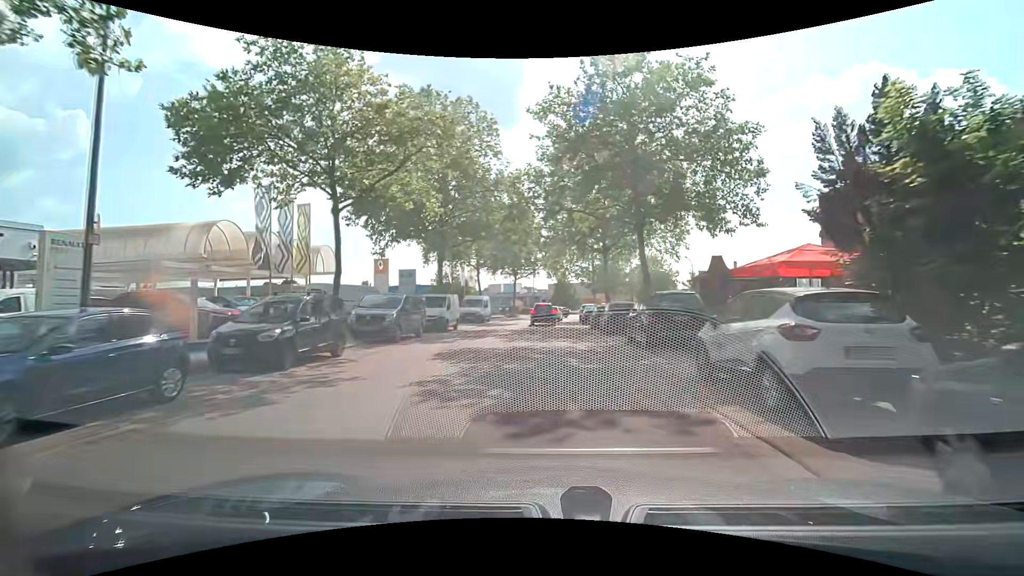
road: tertiary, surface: asphalt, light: Day
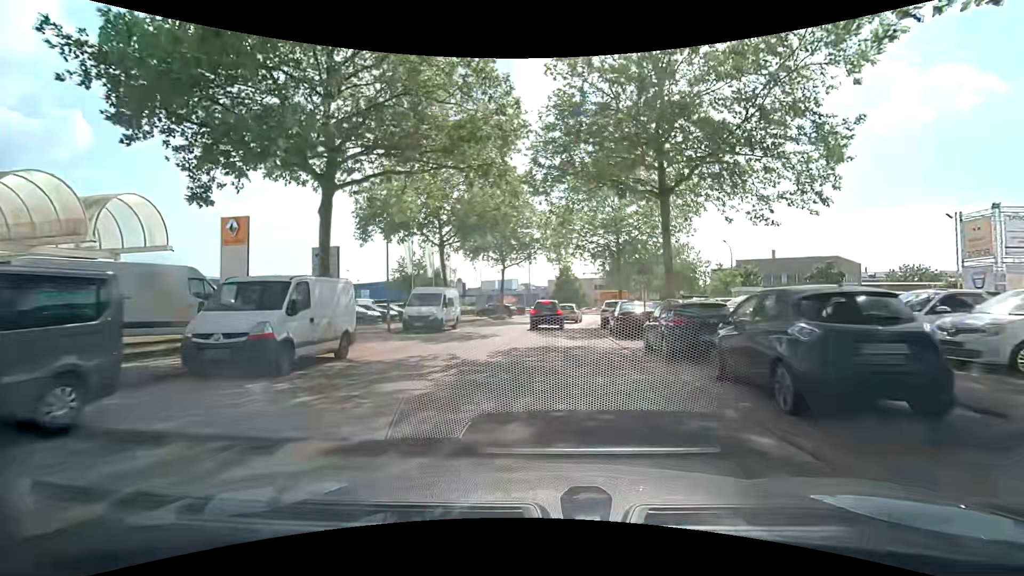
(+0.1, +17.3) m; +1°
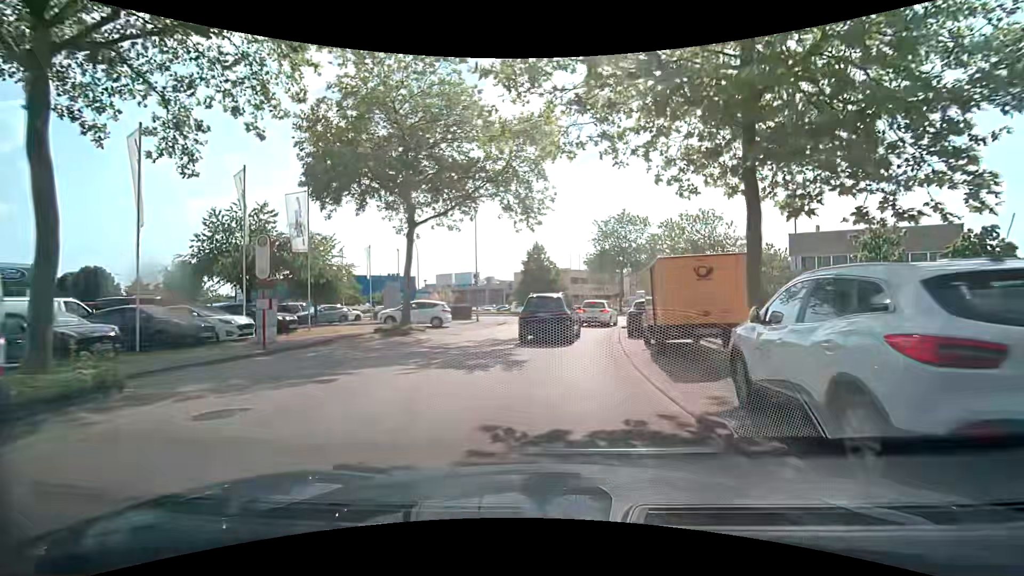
(+0.4, +24.3) m; +3°
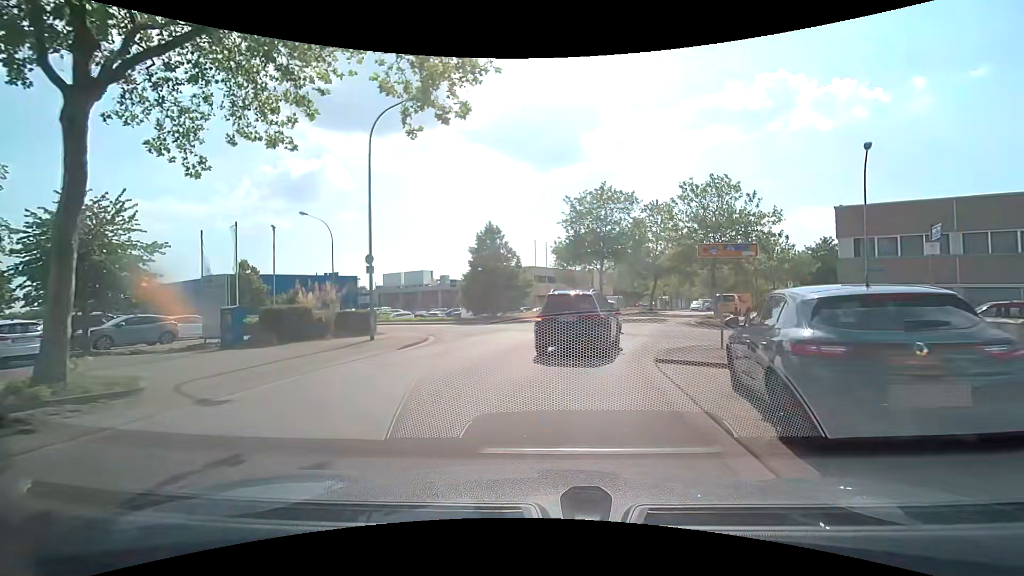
(+0.5, +14.5) m; +4°
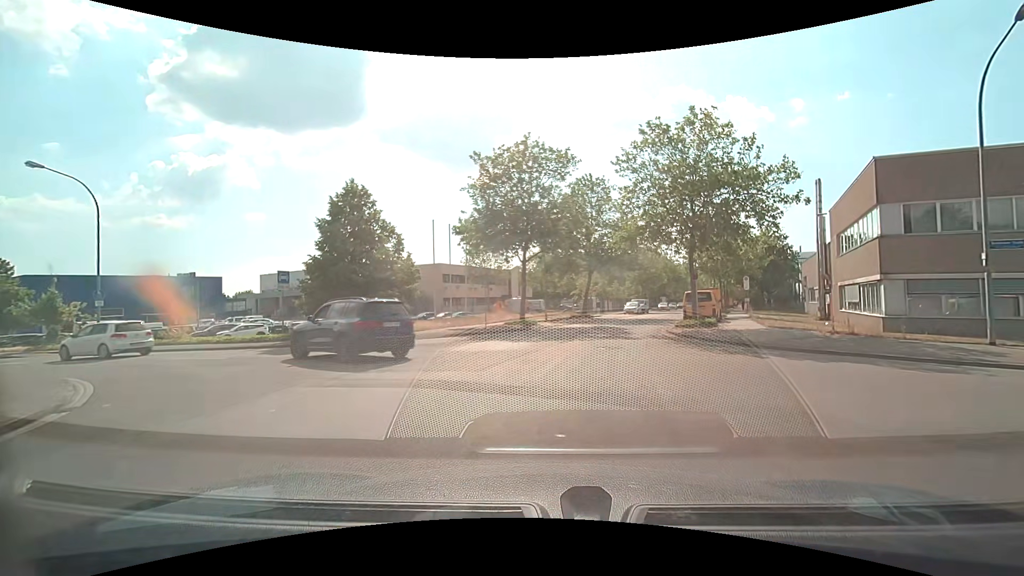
(+1.1, +14.5) m; +9°
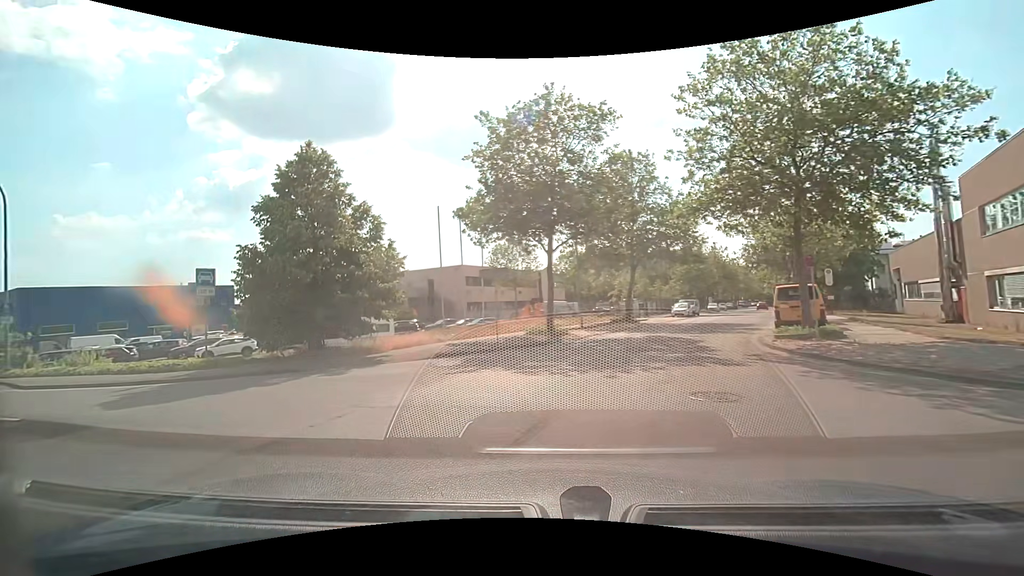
(+0.1, +7.7) m; -4°
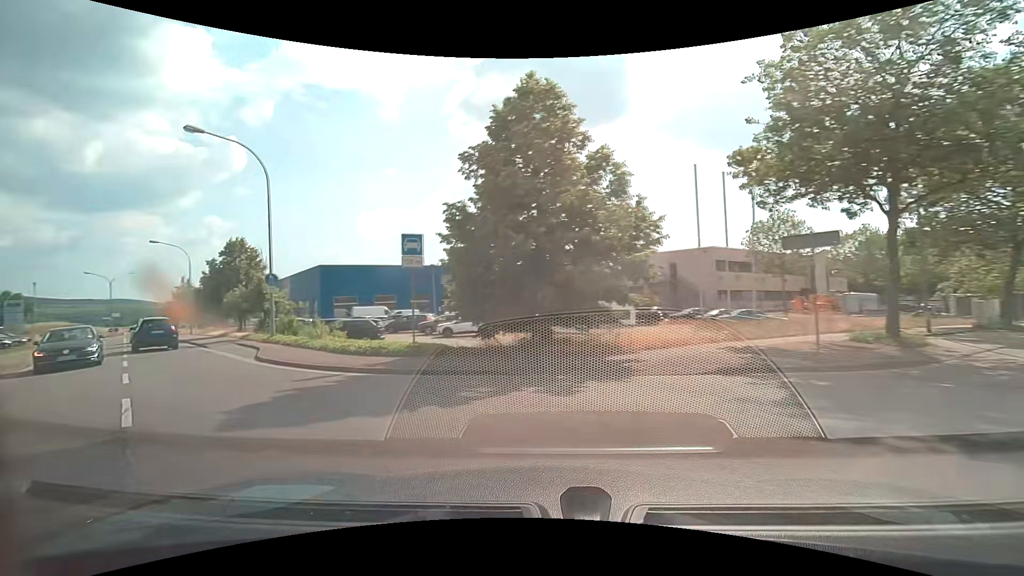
(-1.4, +5.7) m; -28°
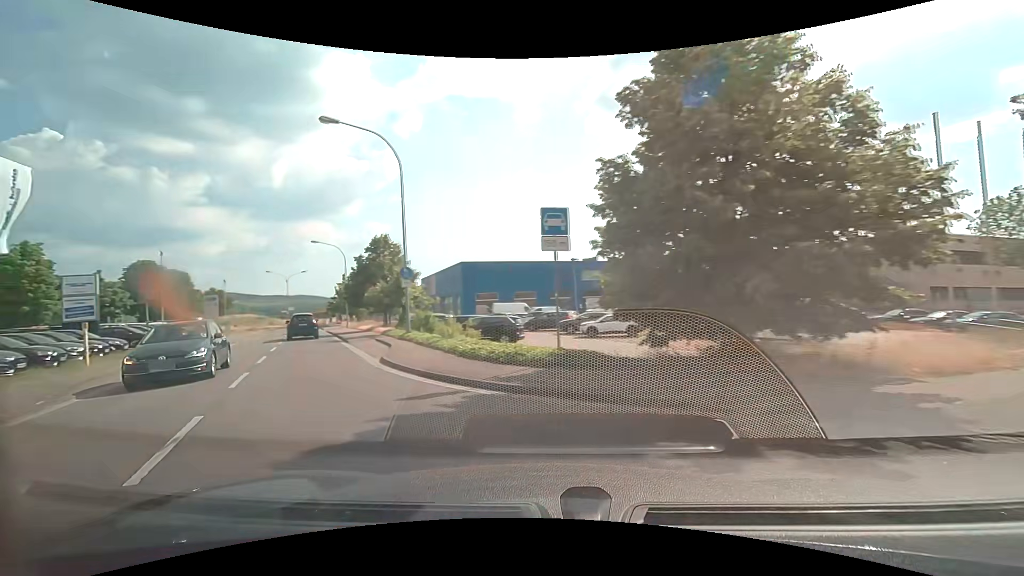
(-0.4, +3.4) m; -15°
(-3, +9) (-7, +18) (-12, +27) (-16, +36) (-20, +45) (-25, +55) (-29, +64) (-33, +73) (-37, +82) (-41, +91) m
